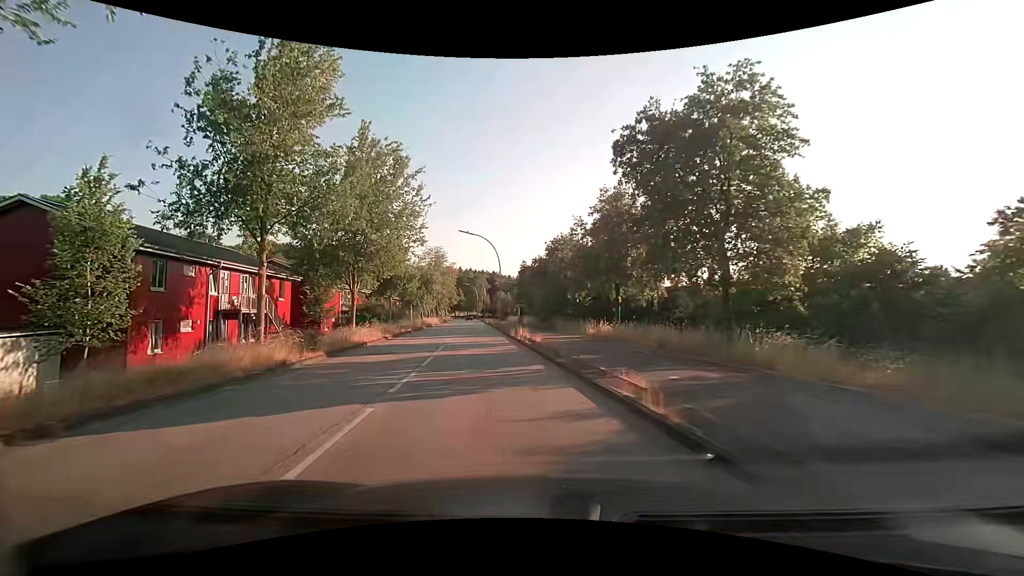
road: unclassified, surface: asphalt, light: Day
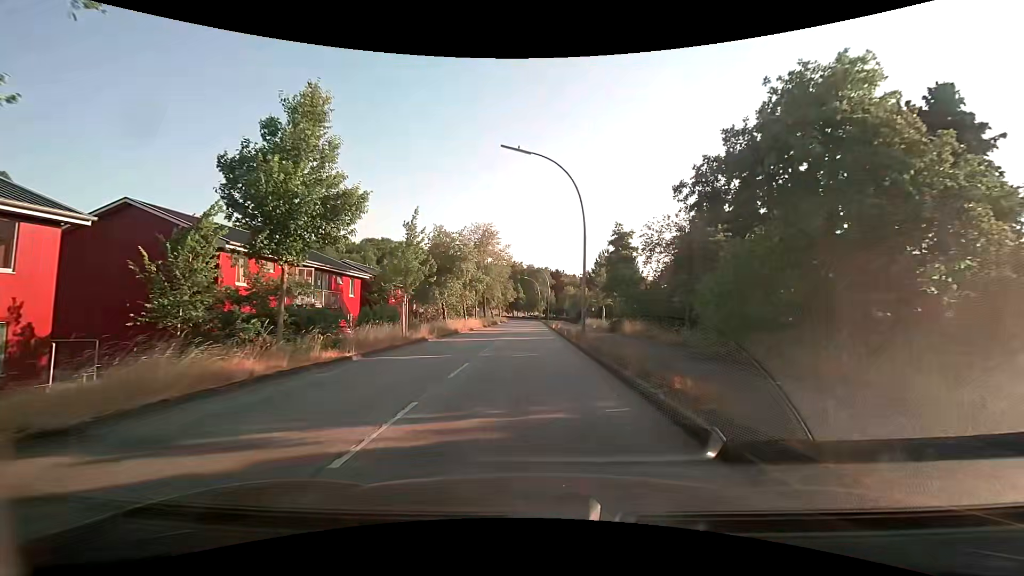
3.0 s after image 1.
(-2.7, +26.6) m; -8°
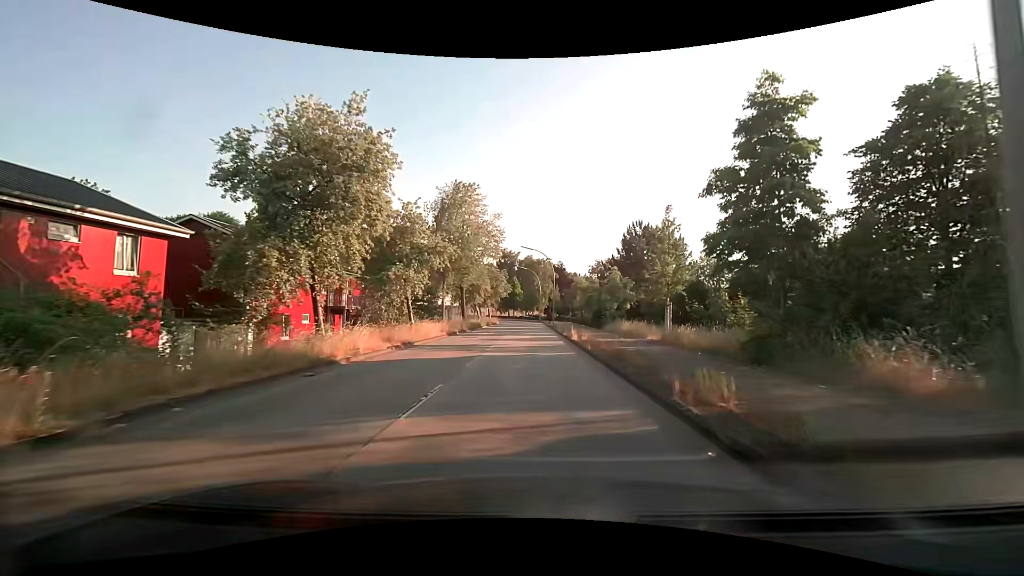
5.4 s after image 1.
(+0.1, +22.8) m; +2°
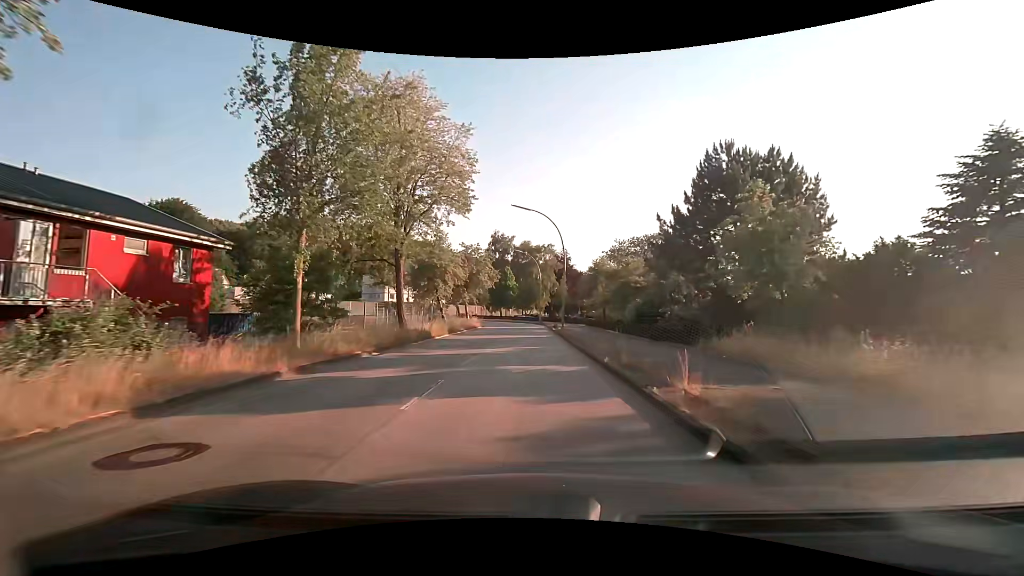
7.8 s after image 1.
(-0.3, +24.1) m; -1°
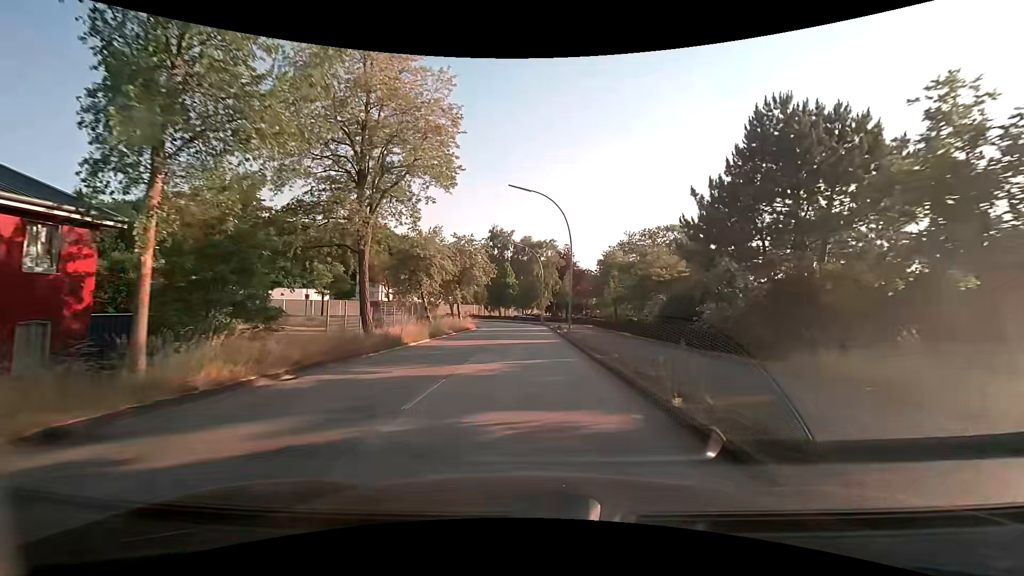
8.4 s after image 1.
(0.0, +6.1) m; 0°
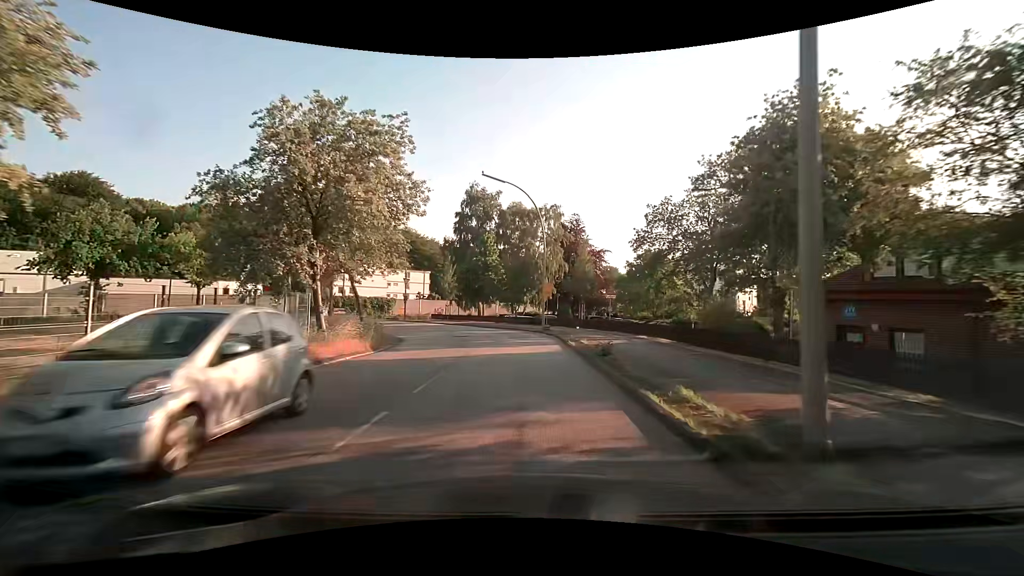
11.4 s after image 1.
(+0.1, +29.5) m; +1°
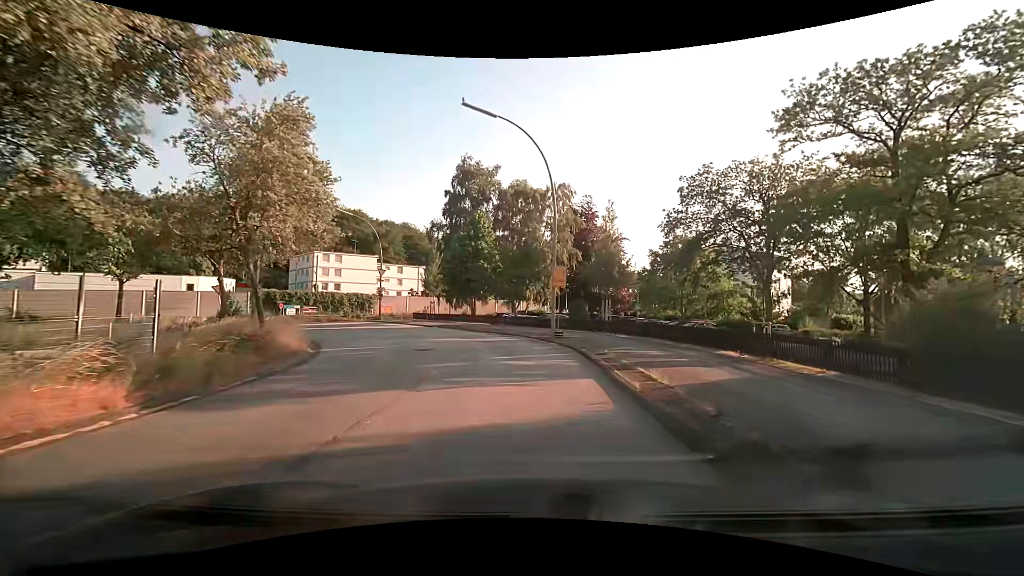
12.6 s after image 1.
(-0.1, +10.6) m; -1°
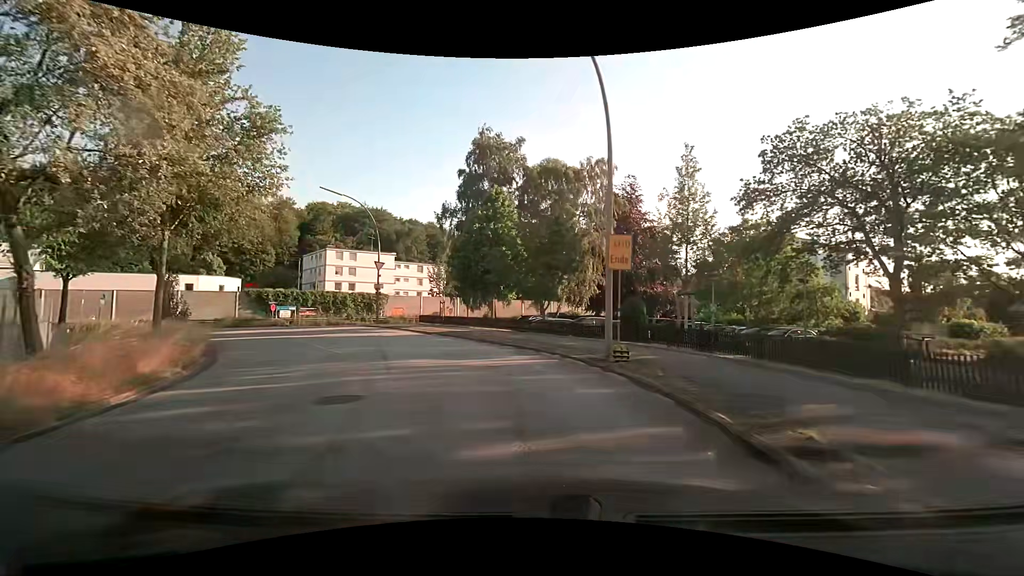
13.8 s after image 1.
(-0.1, +9.1) m; -4°
